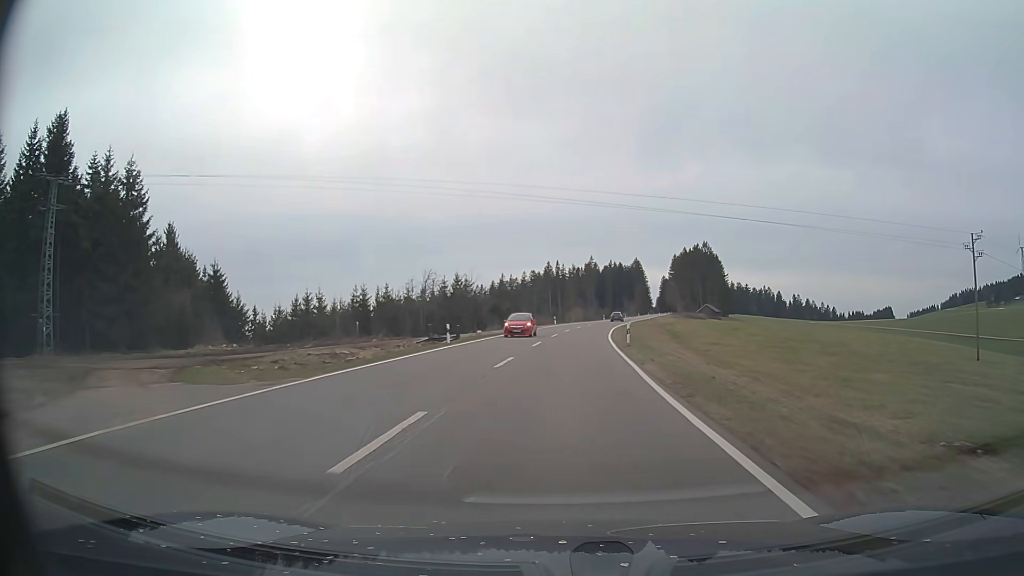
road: primary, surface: asphalt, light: Day
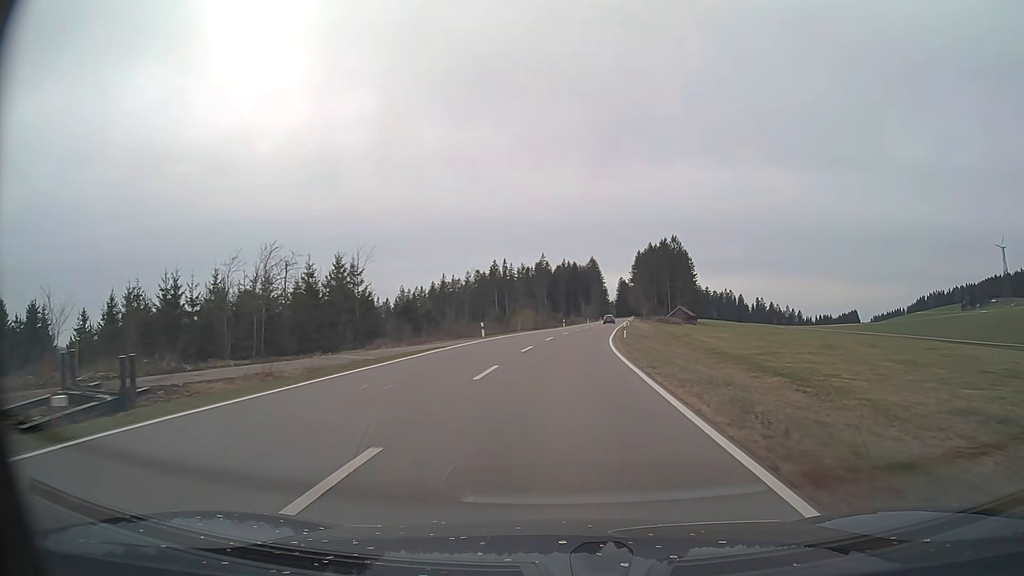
(+1.5, +39.3) m; +4°
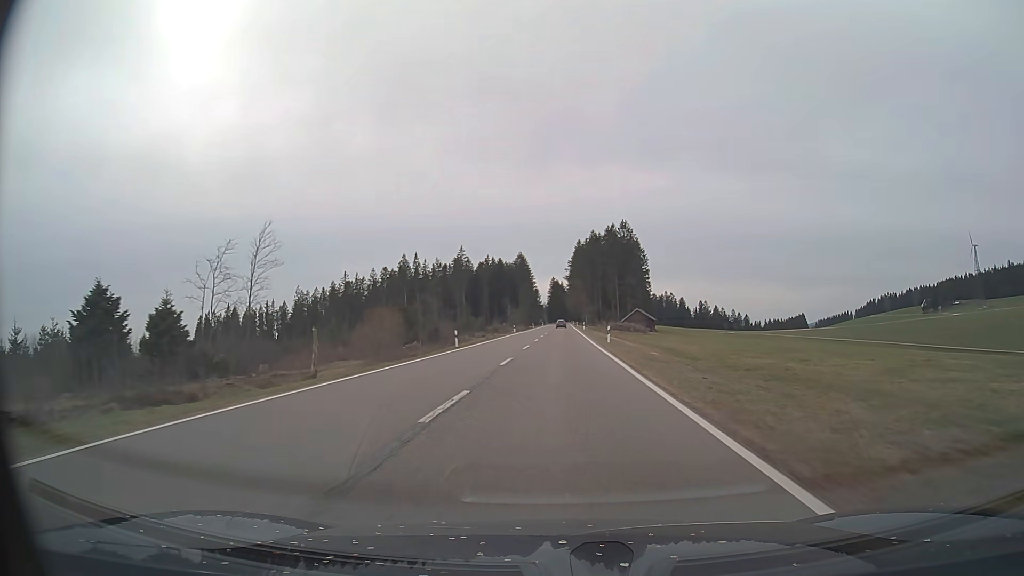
(+2.9, +53.8) m; +6°
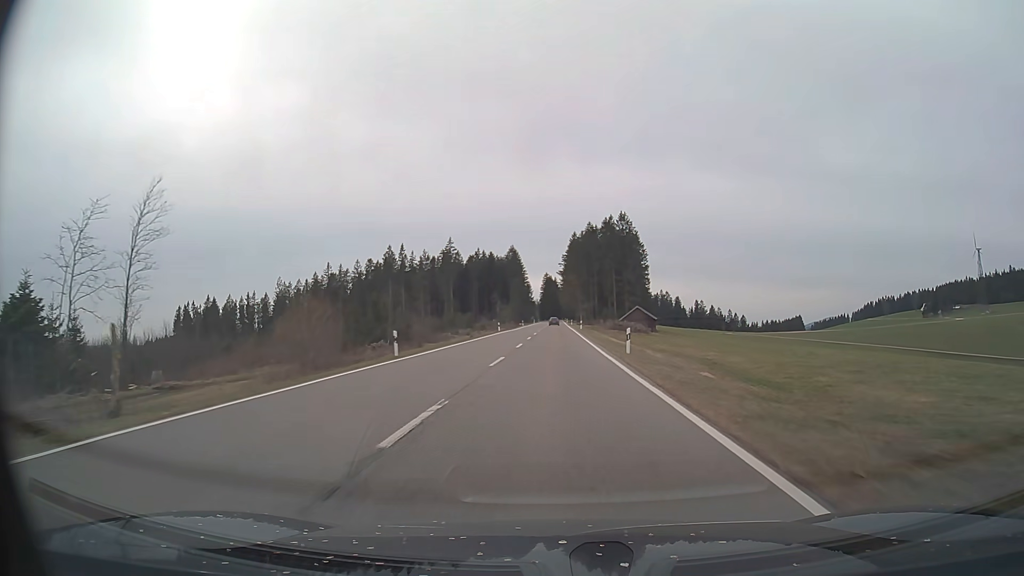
(+0.1, +13.9) m; +1°
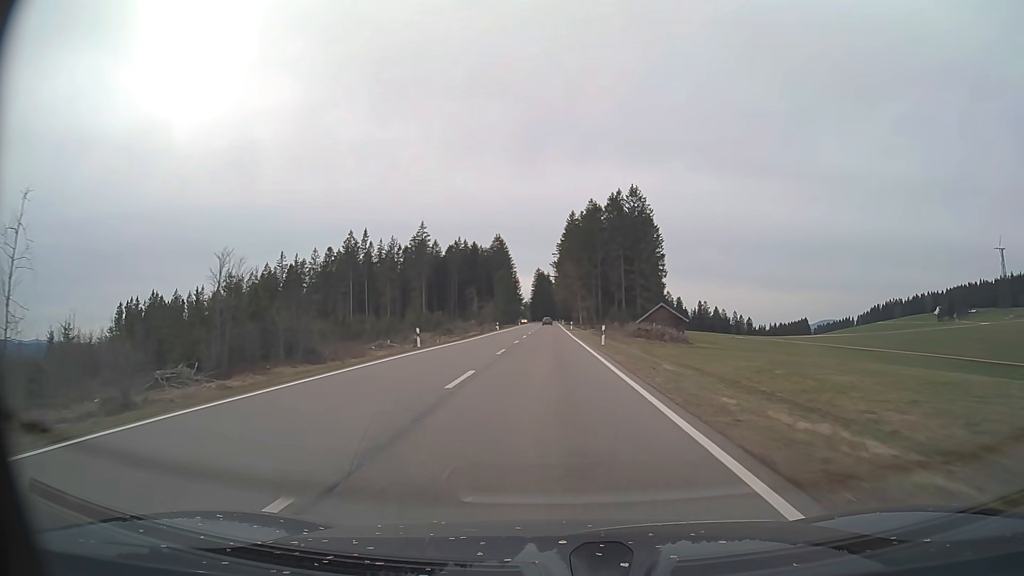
(+0.4, +42.5) m; +1°
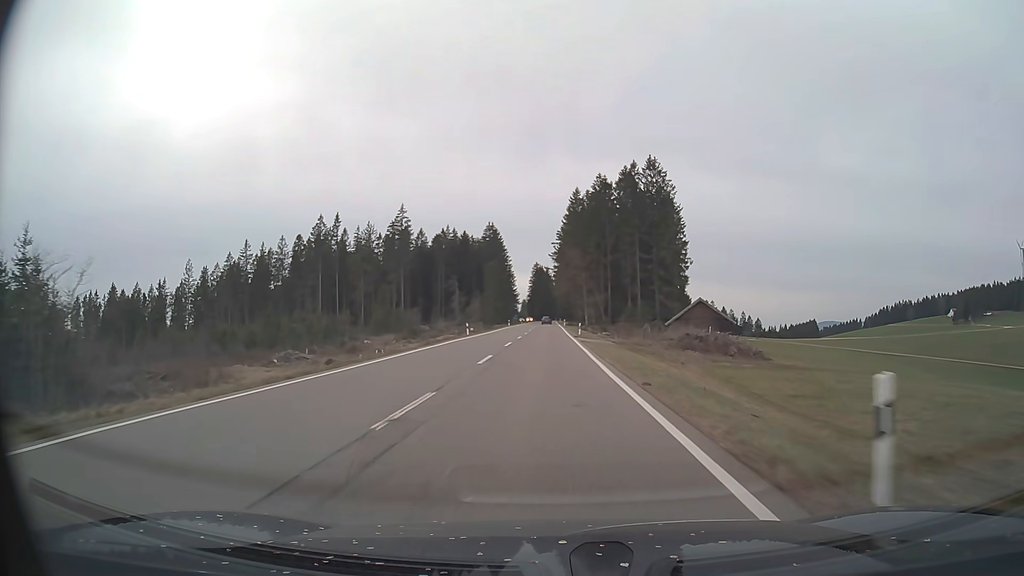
(0.0, +28.8) m; 0°
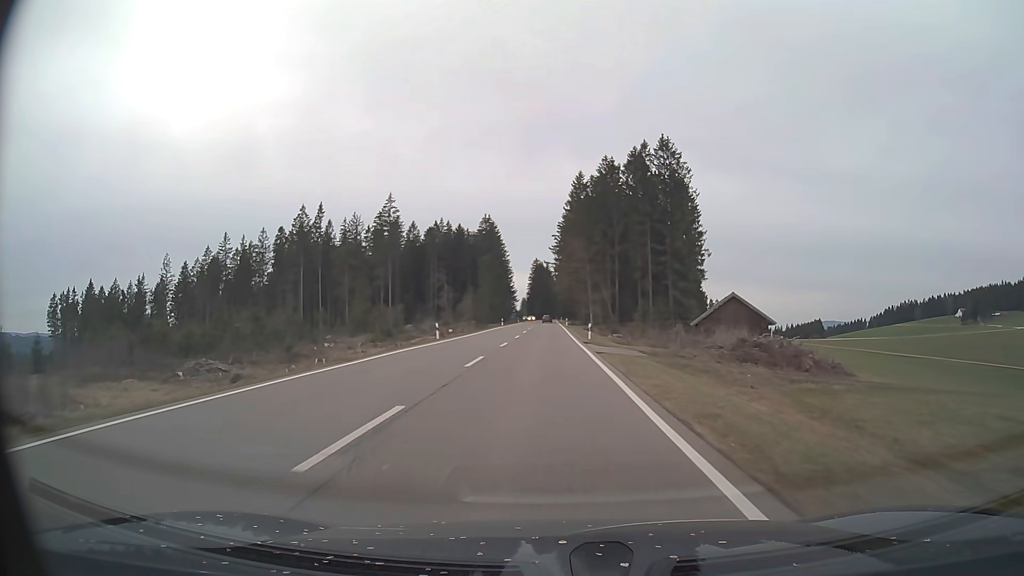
(0.0, +14.5) m; 0°
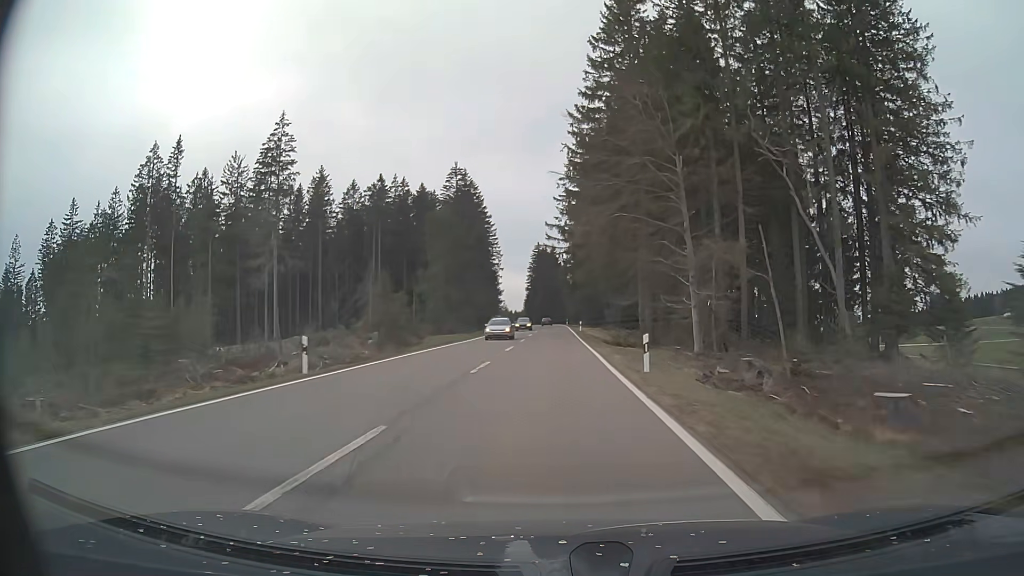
(-0.3, +73.8) m; -1°
(0, +10) (0, +20) (0, +30) (0, +40) (0, +50) (0, +60) (0, +70) (0, +80) (0, +90) (0, +100) m
